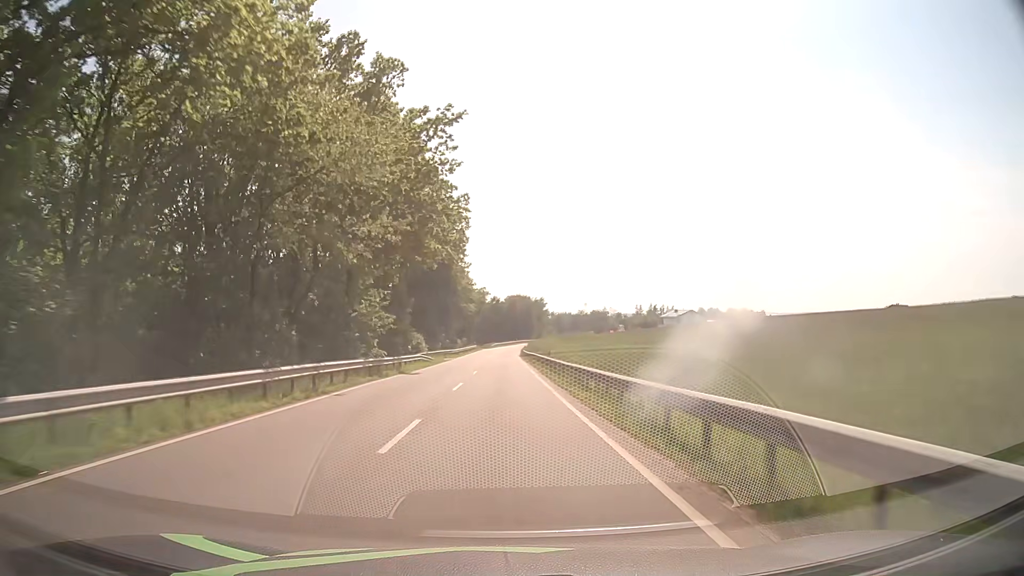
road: secondary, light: Day
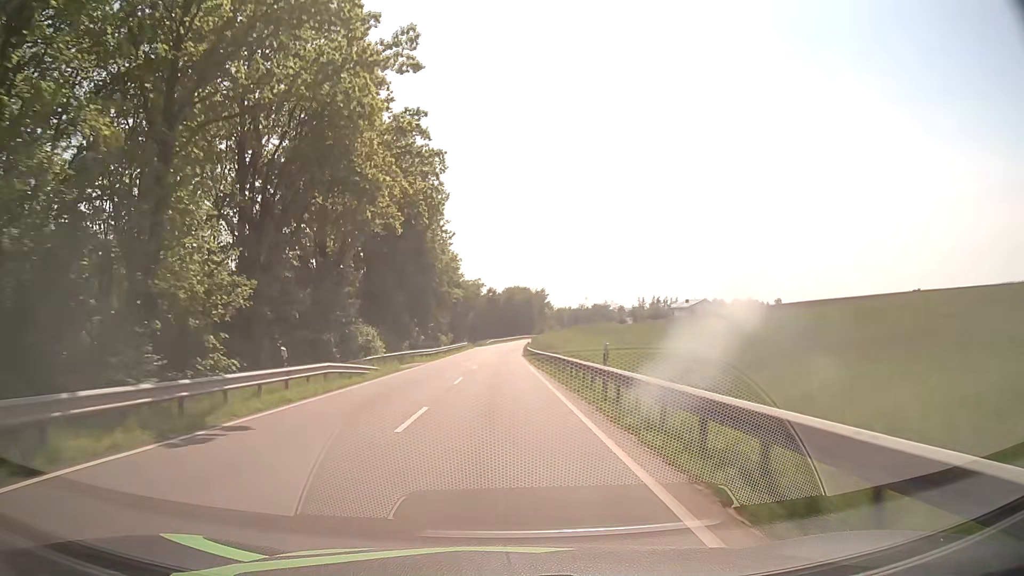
(+0.1, +22.1) m; +1°
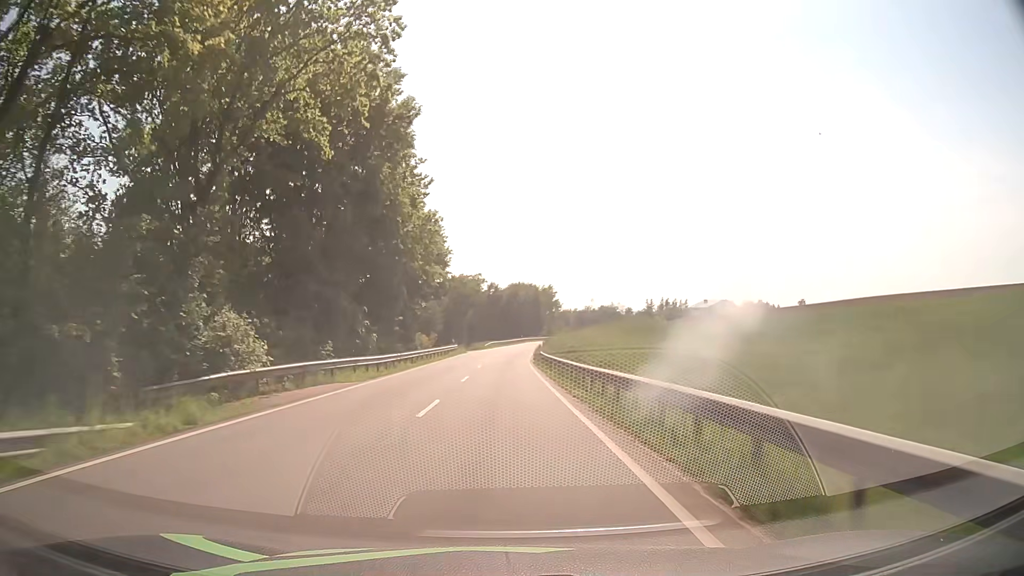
(-0.1, +21.8) m; -1°
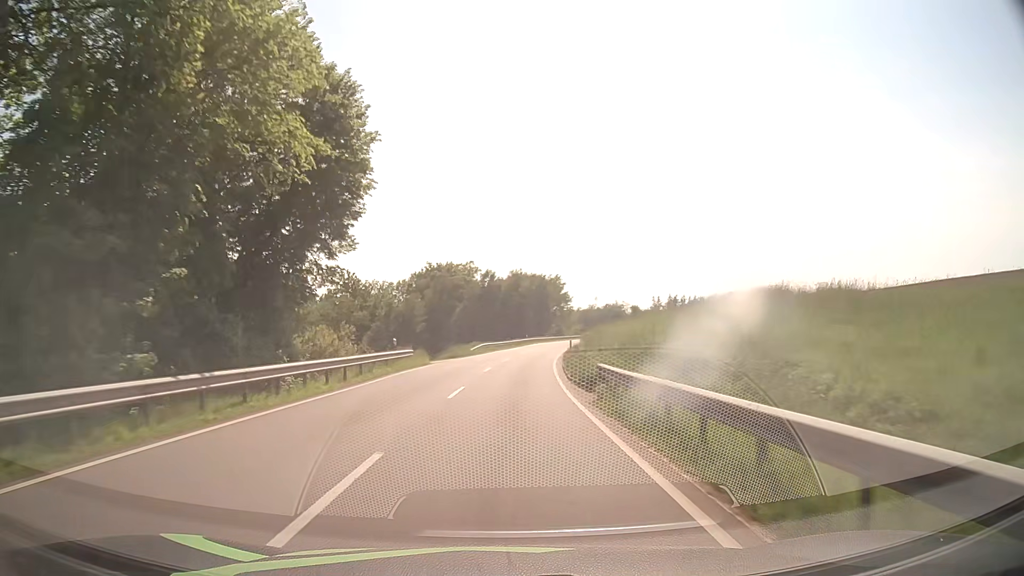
(+0.1, +32.1) m; +1°
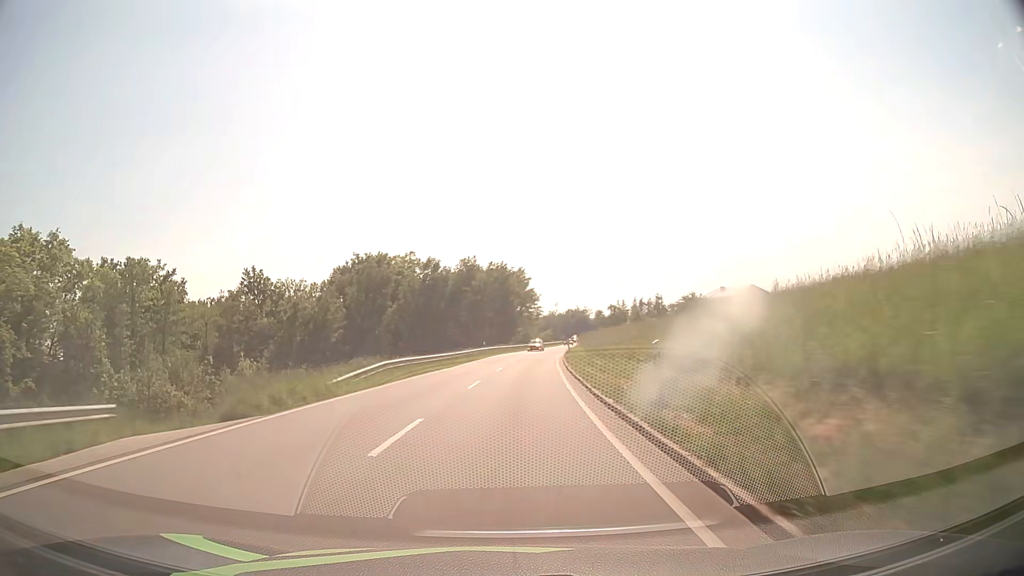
(+0.6, +31.9) m; +3°
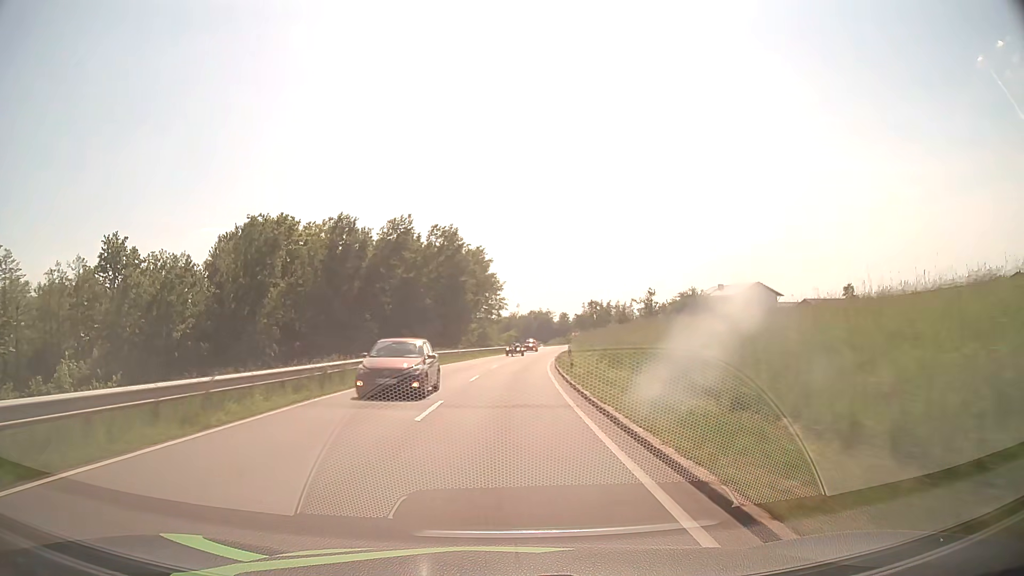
(+1.0, +32.0) m; +4°
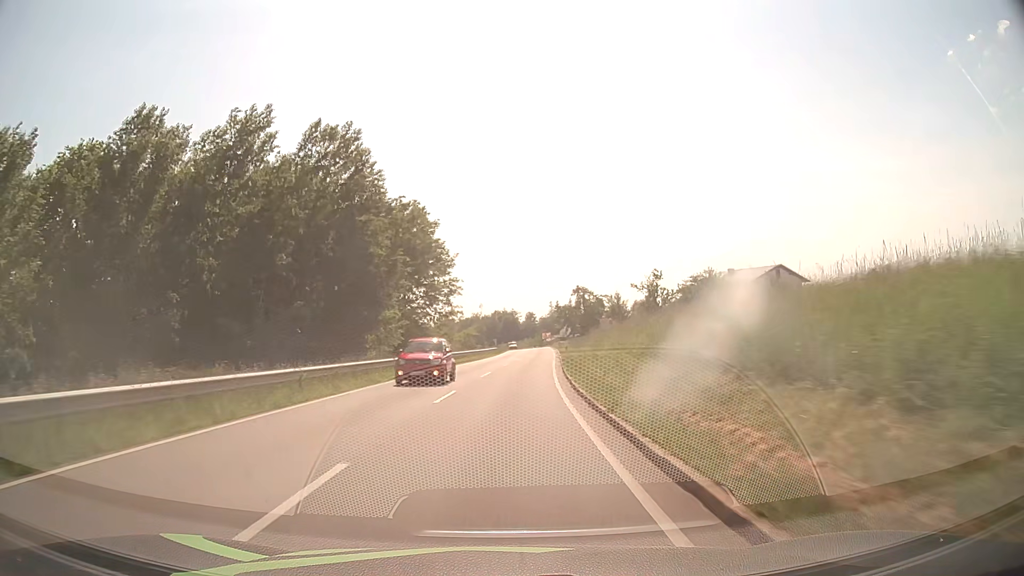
(+0.8, +32.2) m; +3°
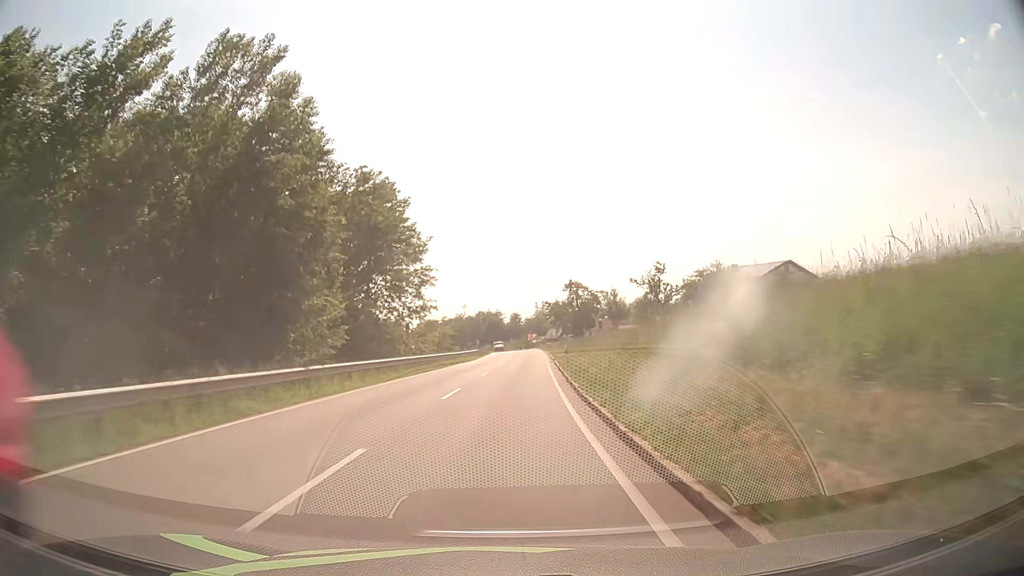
(+0.1, +10.8) m; +1°
(0, +10) (0, +20) (+1, +30) (+1, +40) (+2, +50) (+2, +60) (+2, +70) (+3, +80) (+3, +90) (+3, +100) m
